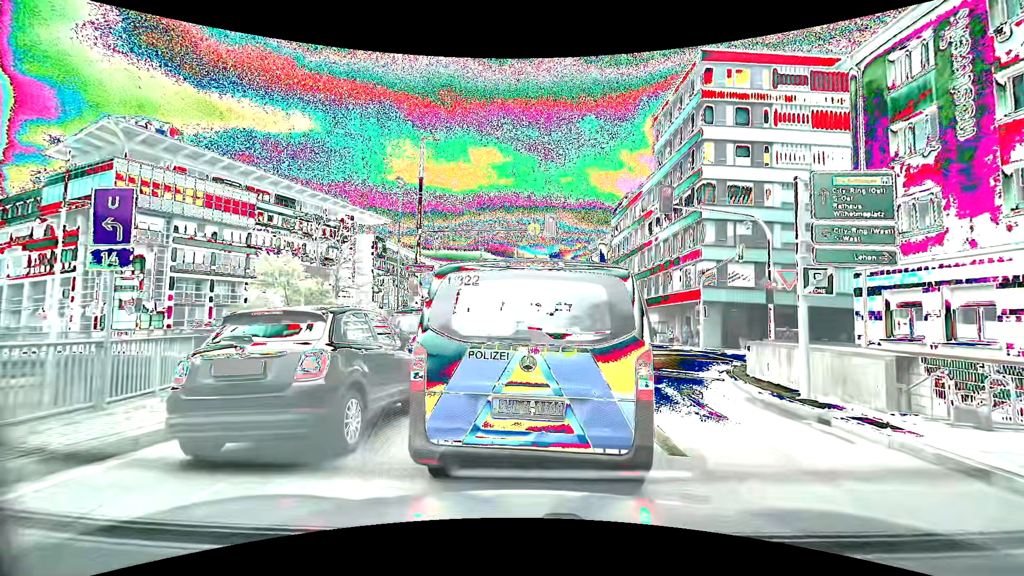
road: primary_link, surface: asphalt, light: Day
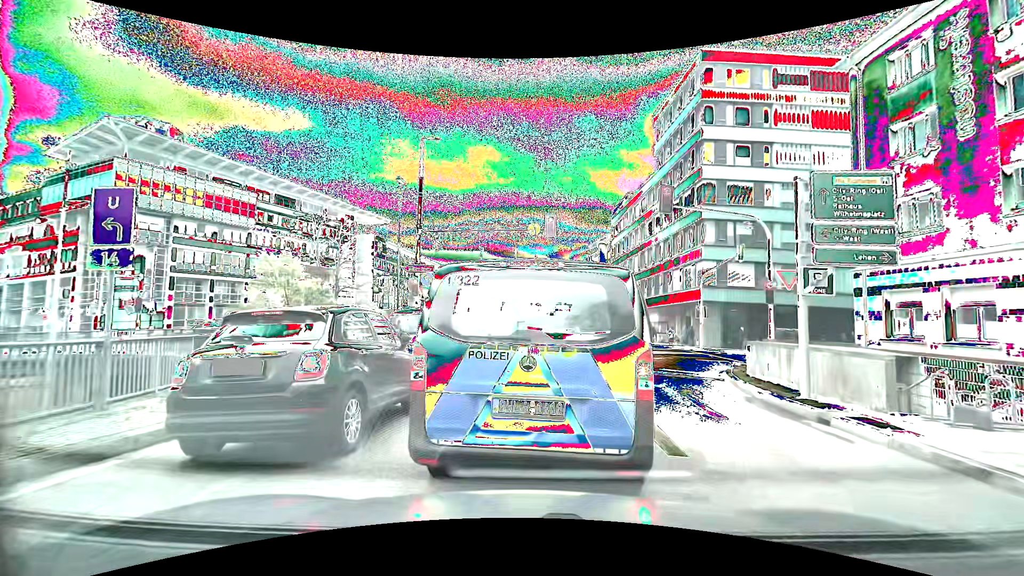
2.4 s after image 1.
(0.0, 0.0) m; 0°
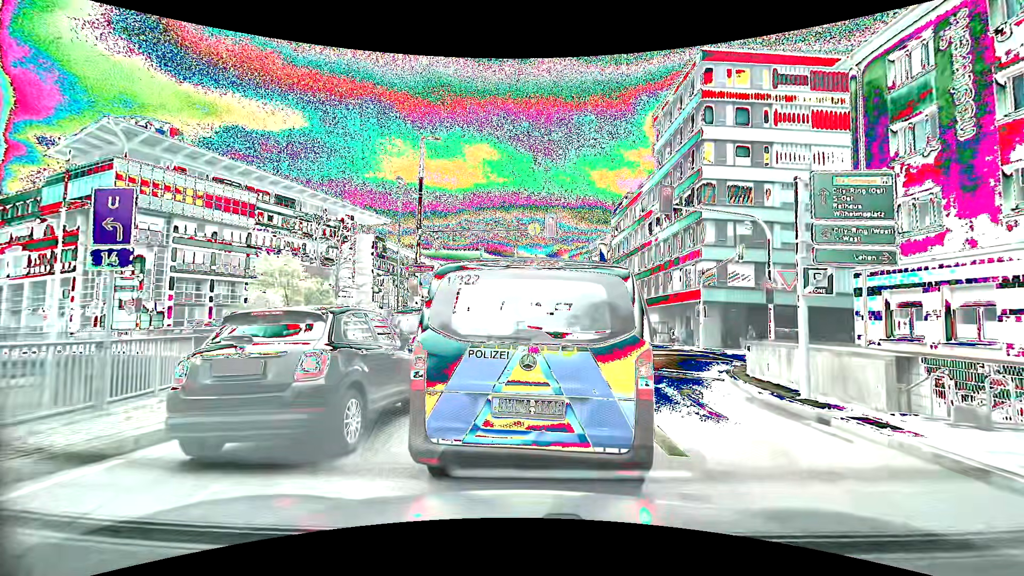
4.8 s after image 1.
(0.0, 0.0) m; 0°
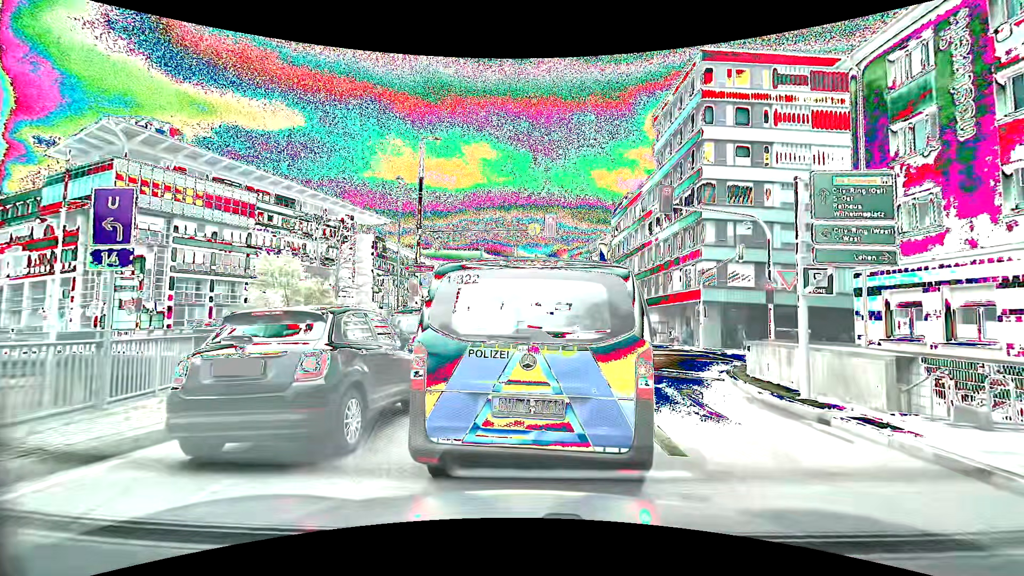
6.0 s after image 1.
(0.0, 0.0) m; 0°
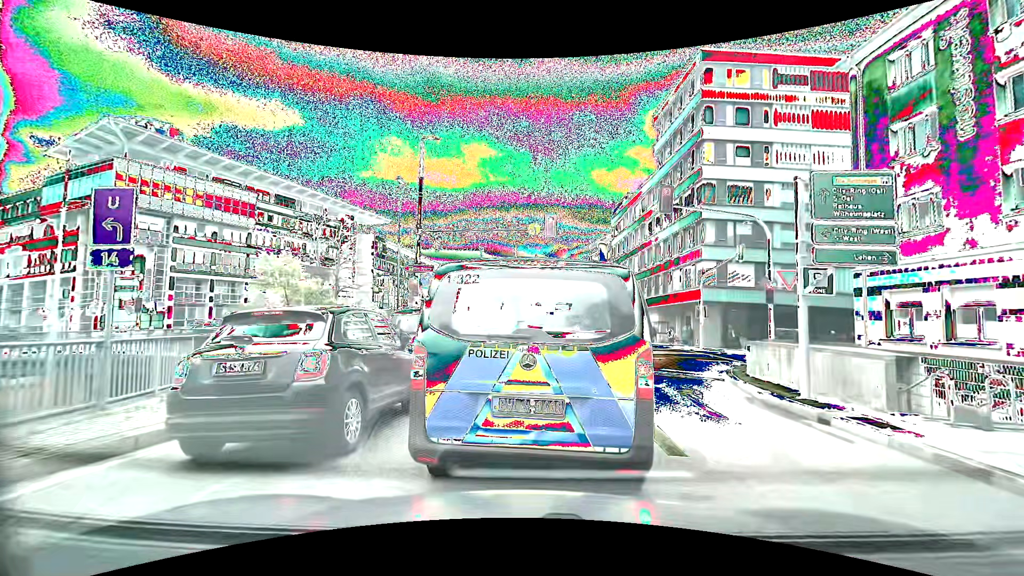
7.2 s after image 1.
(0.0, 0.0) m; 0°
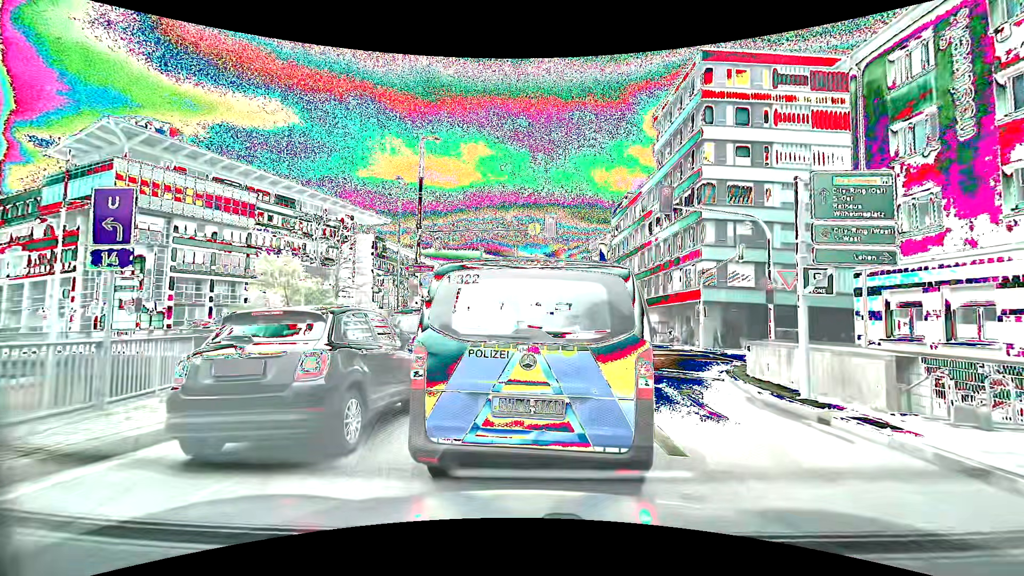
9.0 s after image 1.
(0.0, 0.0) m; 0°
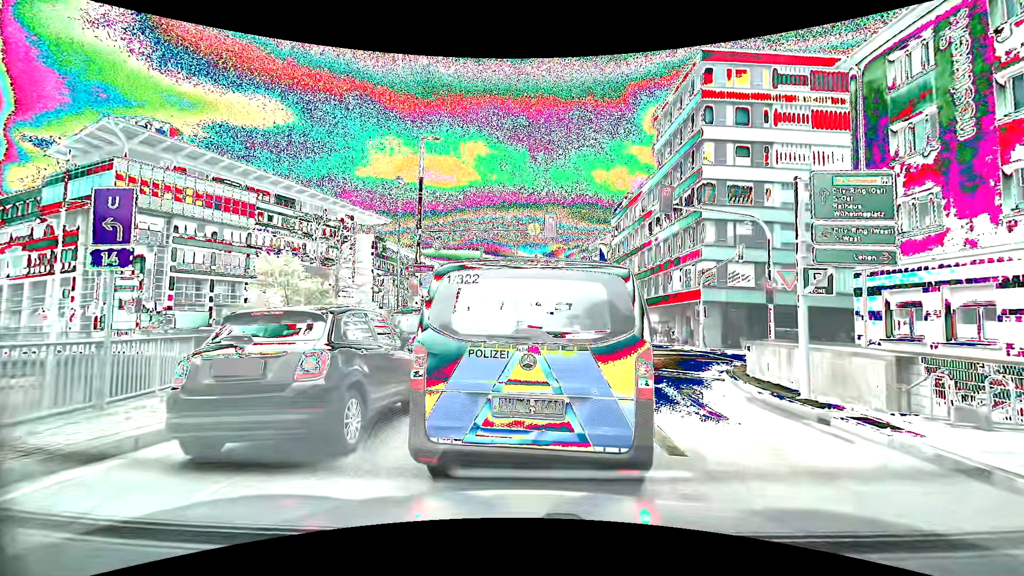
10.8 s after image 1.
(0.0, 0.0) m; 0°
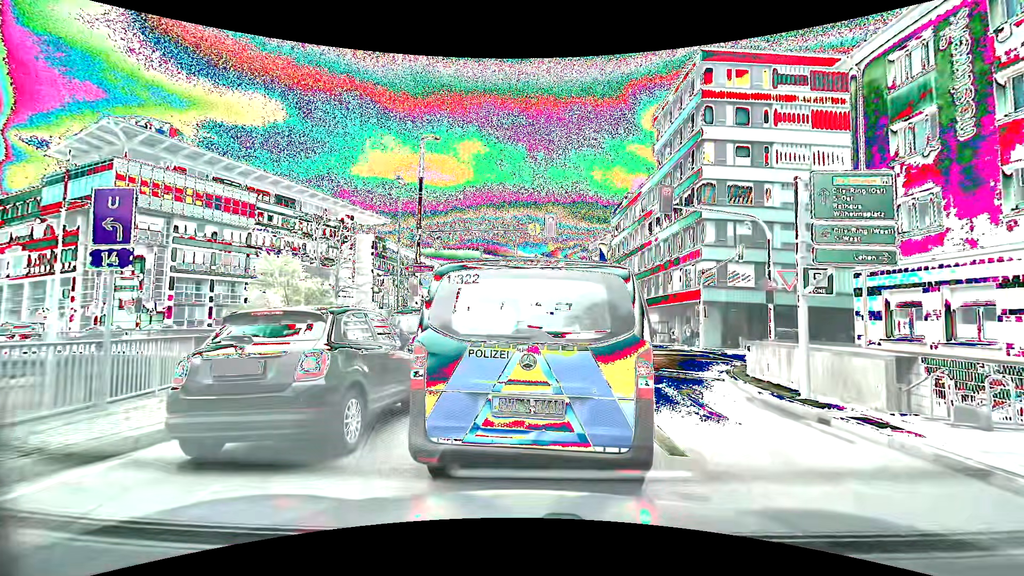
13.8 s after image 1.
(0.0, 0.0) m; 0°
